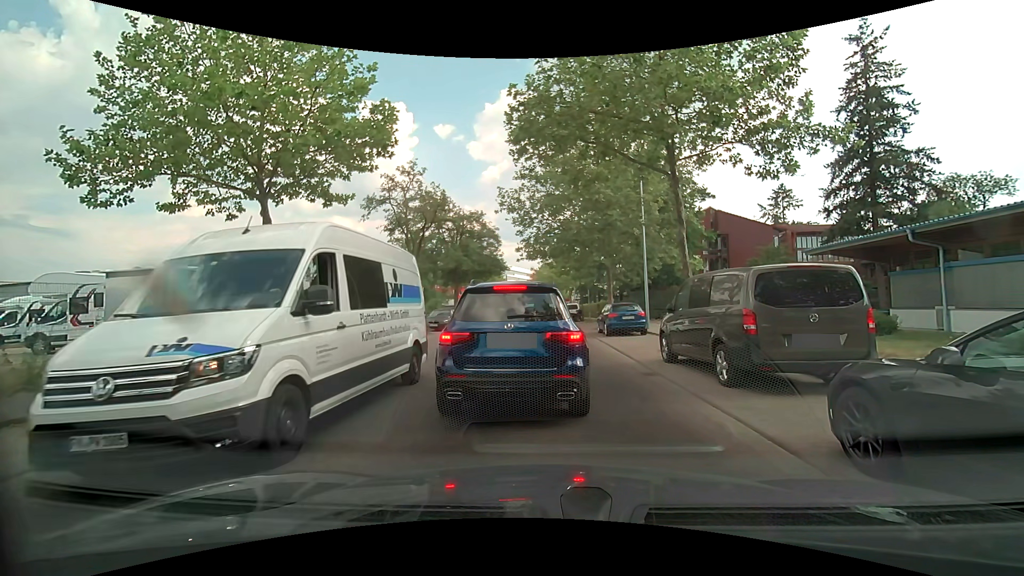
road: unclassified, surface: asphalt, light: Day
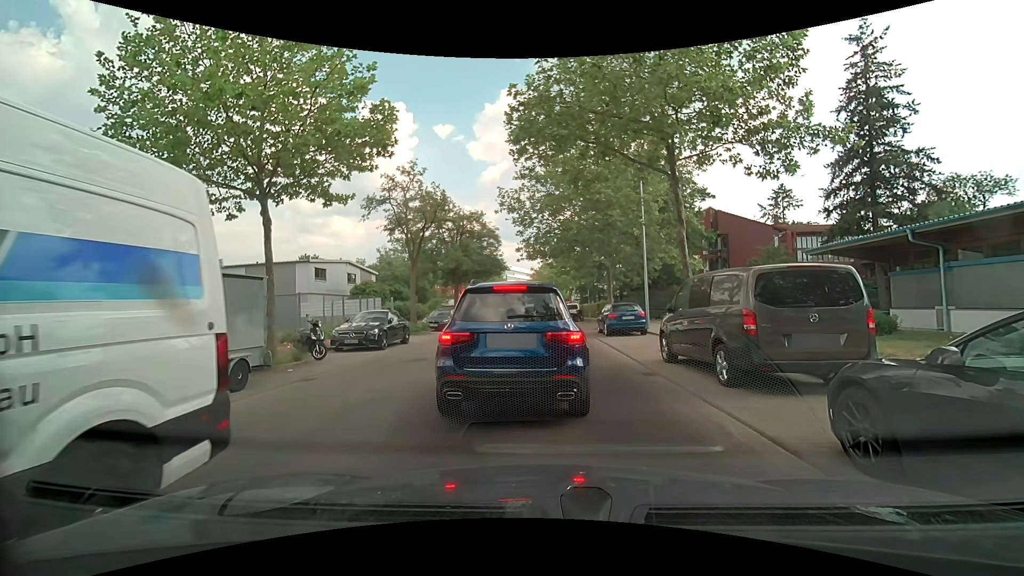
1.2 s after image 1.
(0.0, 0.0) m; 0°
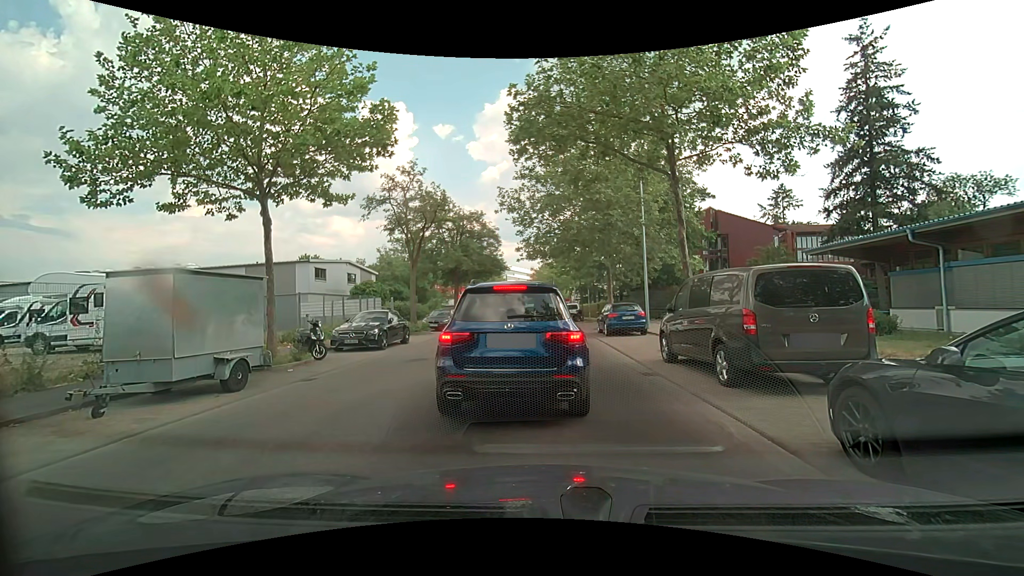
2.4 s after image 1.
(0.0, 0.0) m; 0°
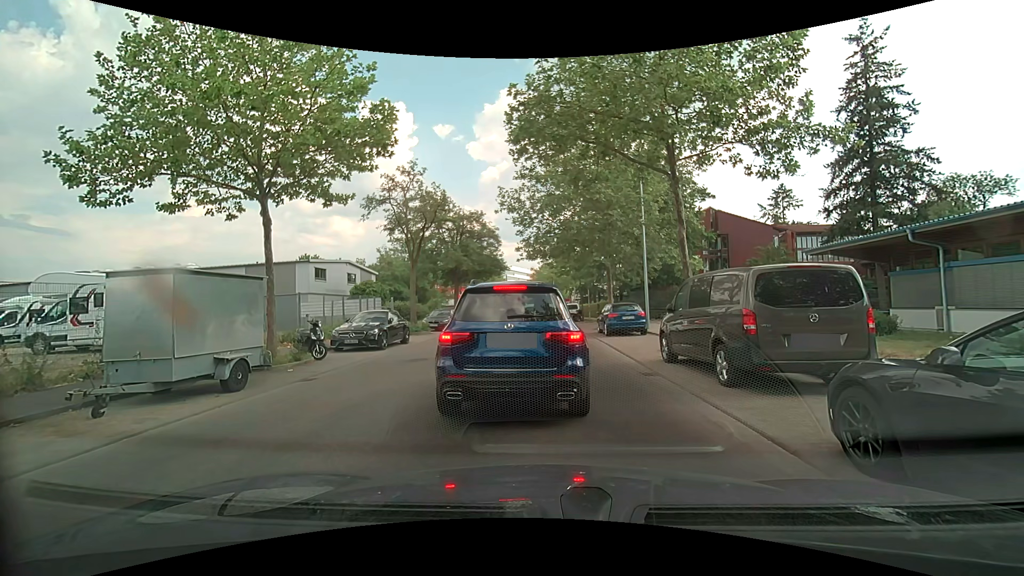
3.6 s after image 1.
(0.0, 0.0) m; 0°
